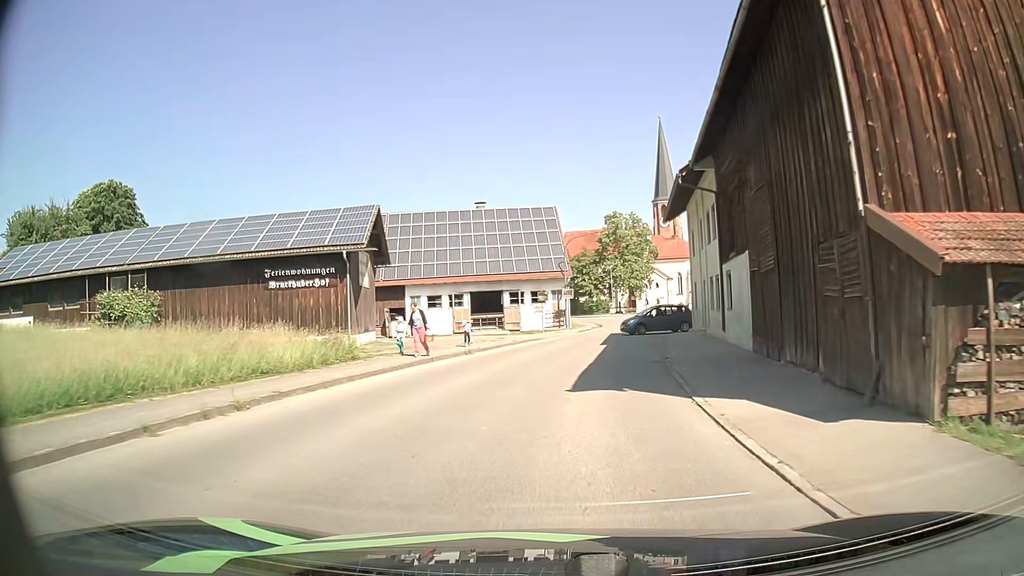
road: tertiary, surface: asphalt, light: Day
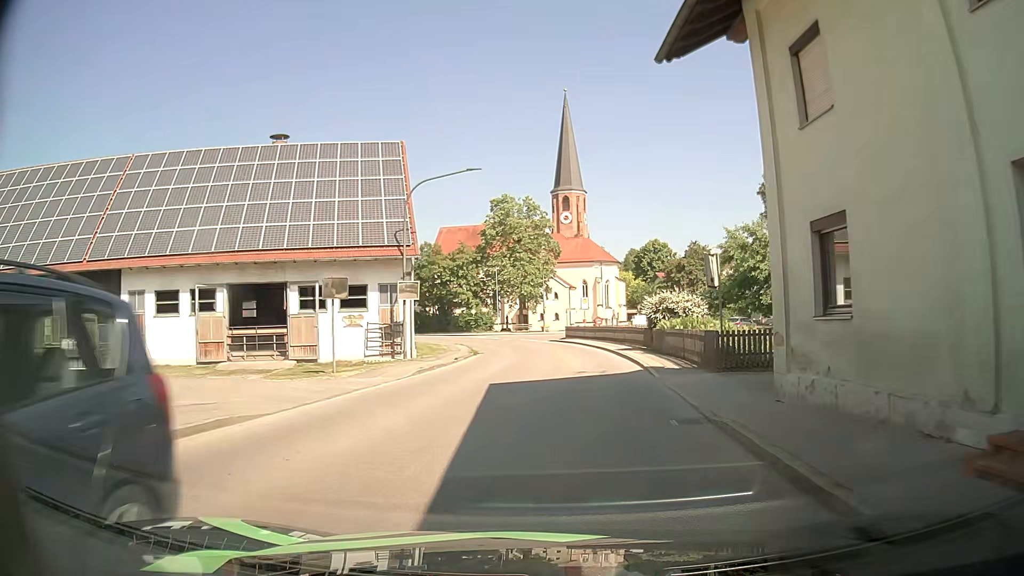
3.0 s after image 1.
(+2.3, +25.5) m; +10°
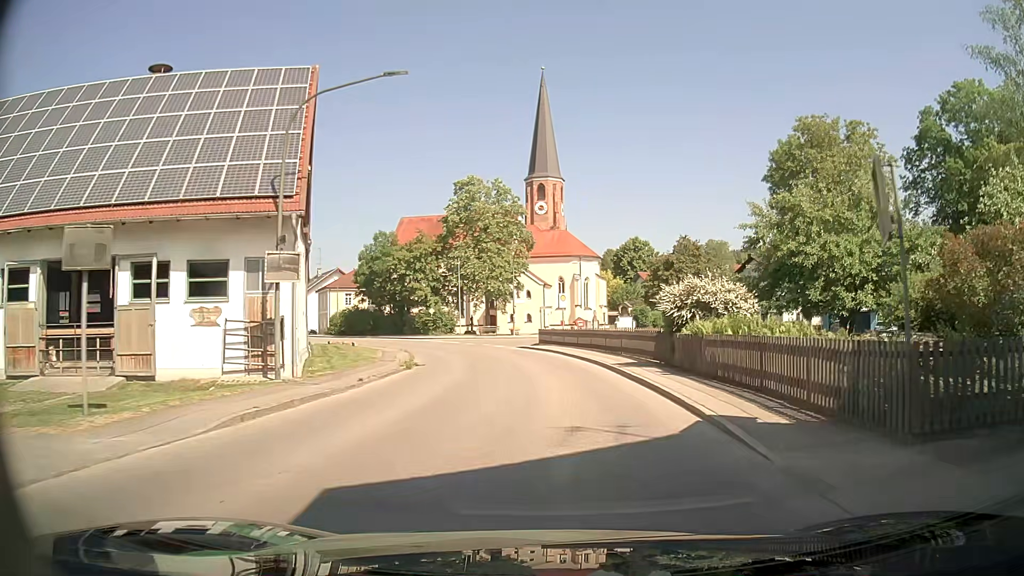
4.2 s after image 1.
(+0.2, +10.6) m; +2°
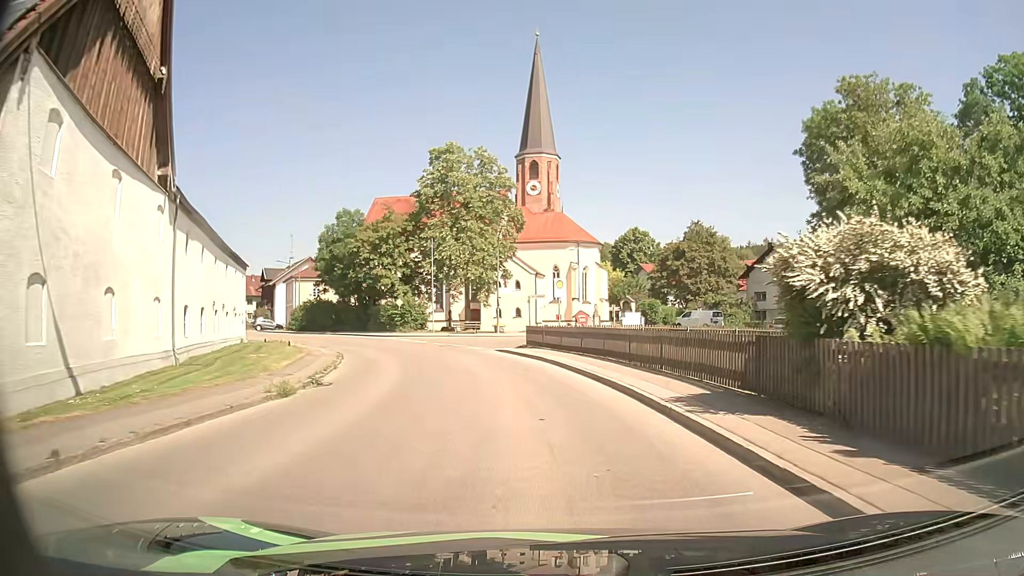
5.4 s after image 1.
(+0.2, +11.0) m; +1°
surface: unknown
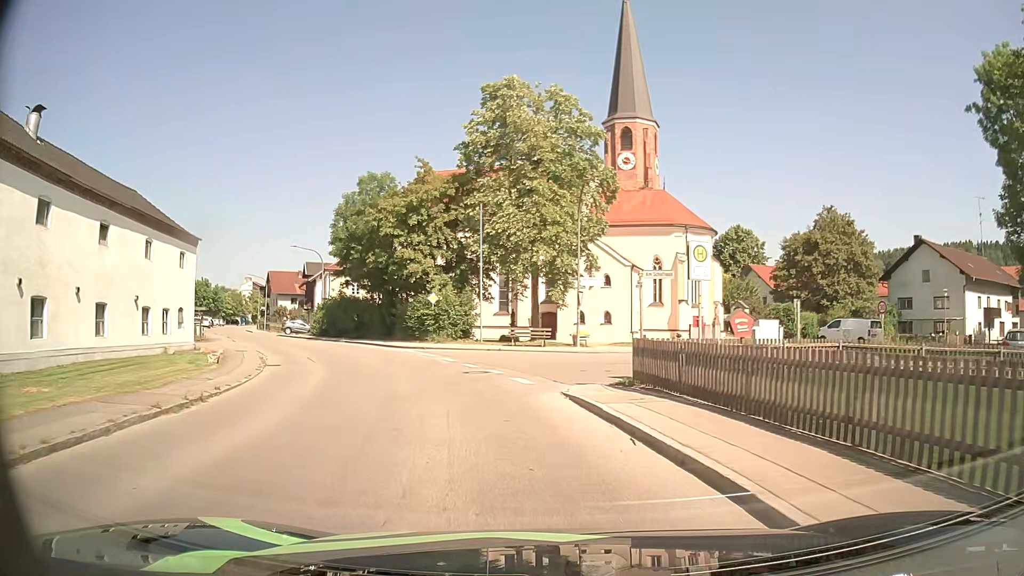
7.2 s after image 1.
(-0.7, +16.8) m; -7°
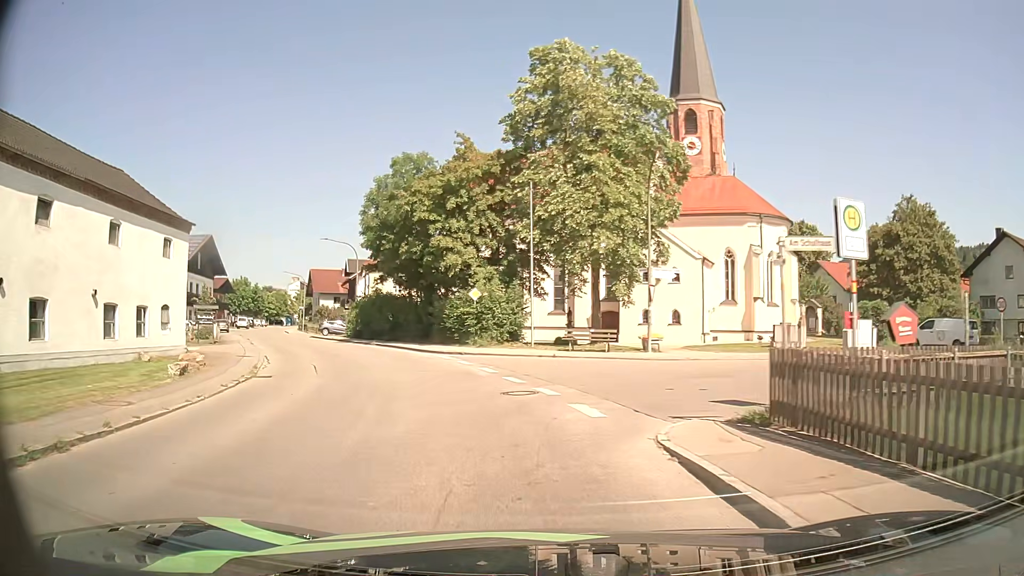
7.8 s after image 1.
(-0.2, +5.5) m; -4°
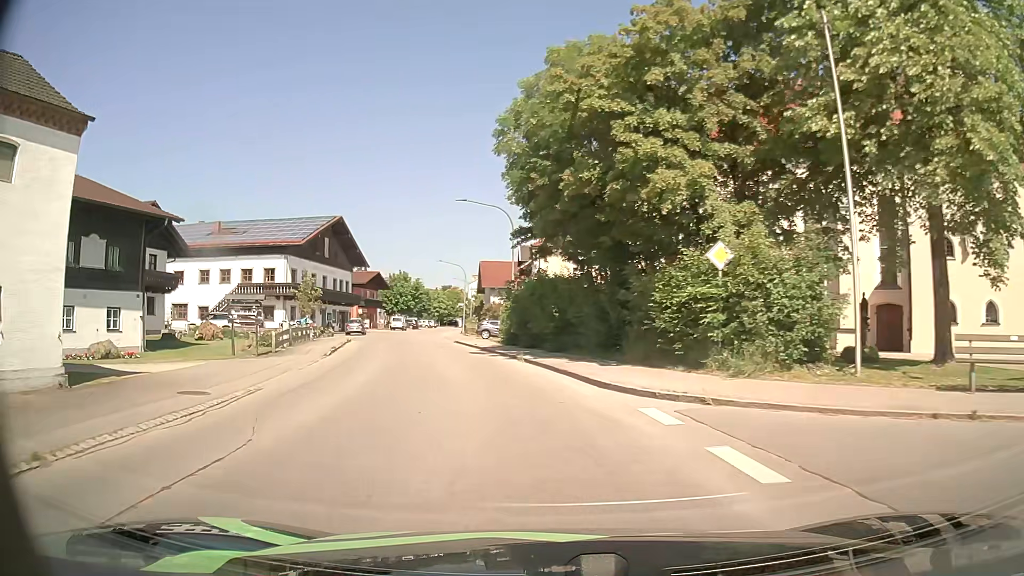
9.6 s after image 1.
(-2.4, +16.2) m; -17°
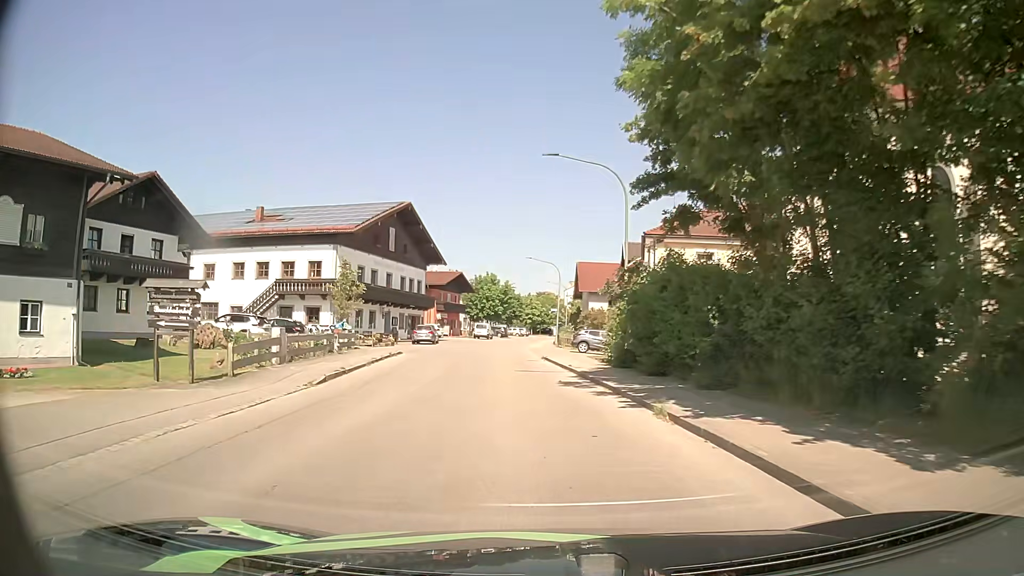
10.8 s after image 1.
(-0.9, +10.9) m; -8°
(0, +10) (-1, +20) (-2, +30) (-3, +40) (-3, +50) (-4, +60) (-3, +70) (-3, +80) (-2, +90) (-1, +100) m
